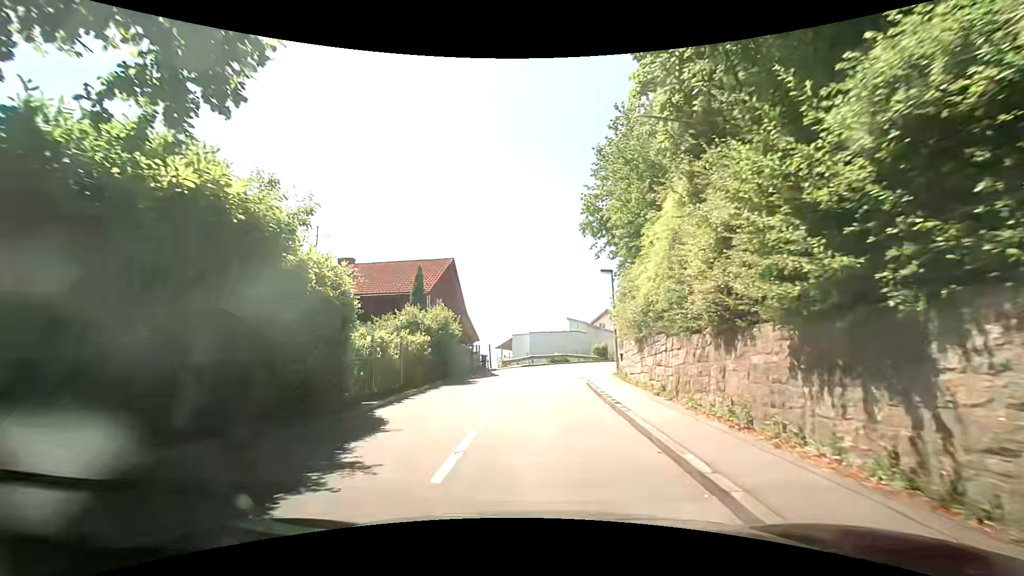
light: Day
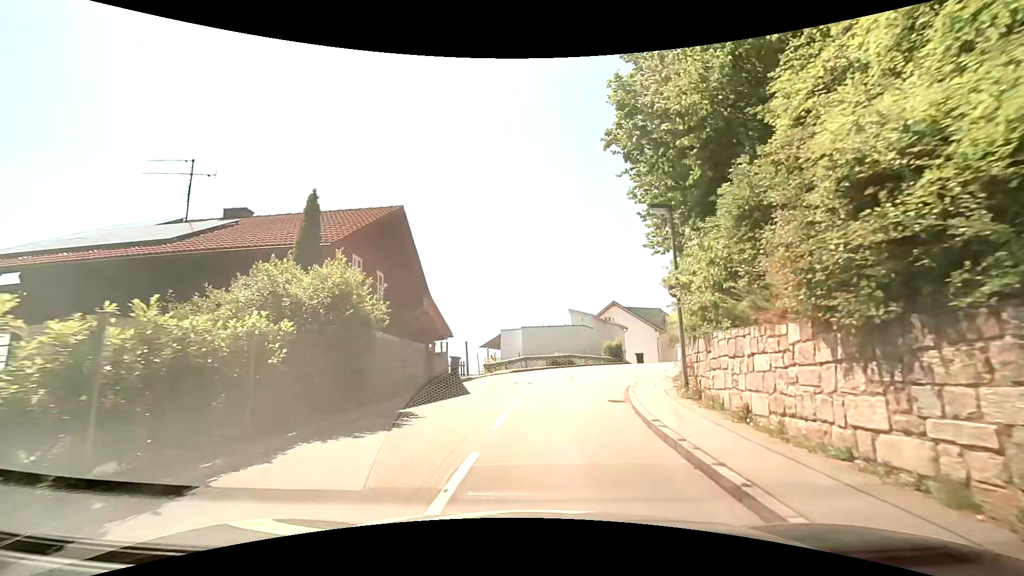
(+0.1, +10.6) m; +1°
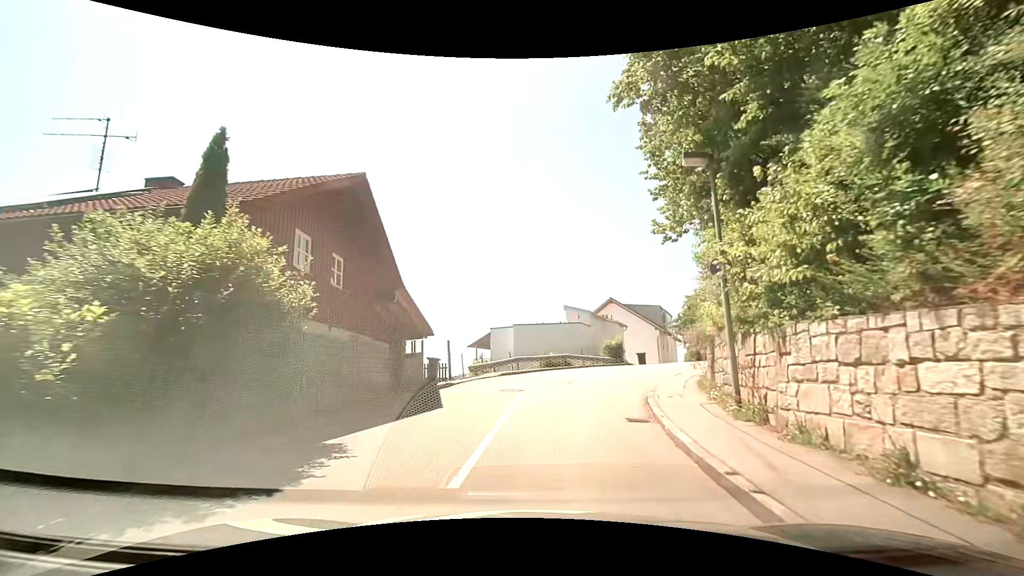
(0.0, +3.5) m; +1°
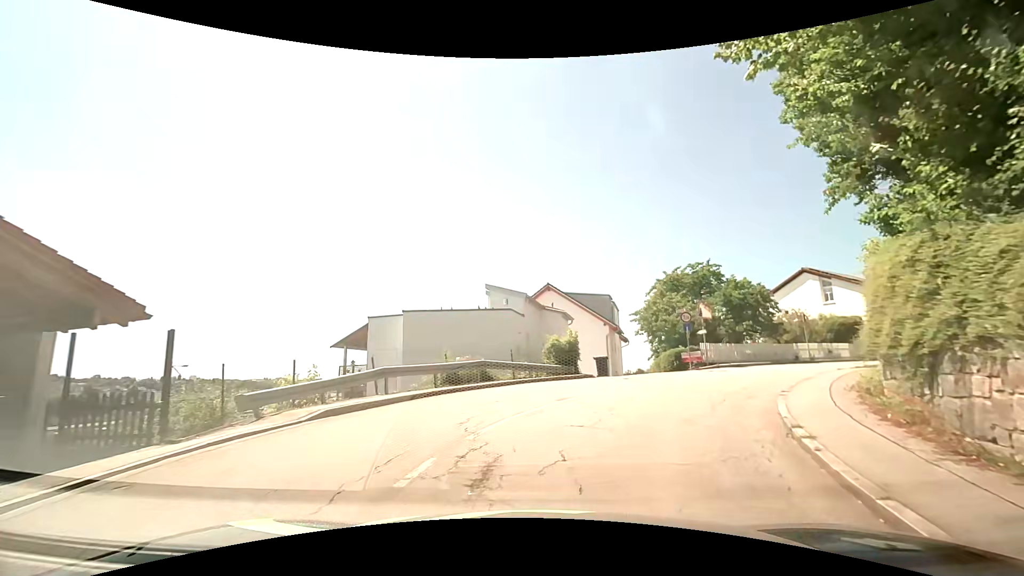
(+0.7, +14.1) m; +8°
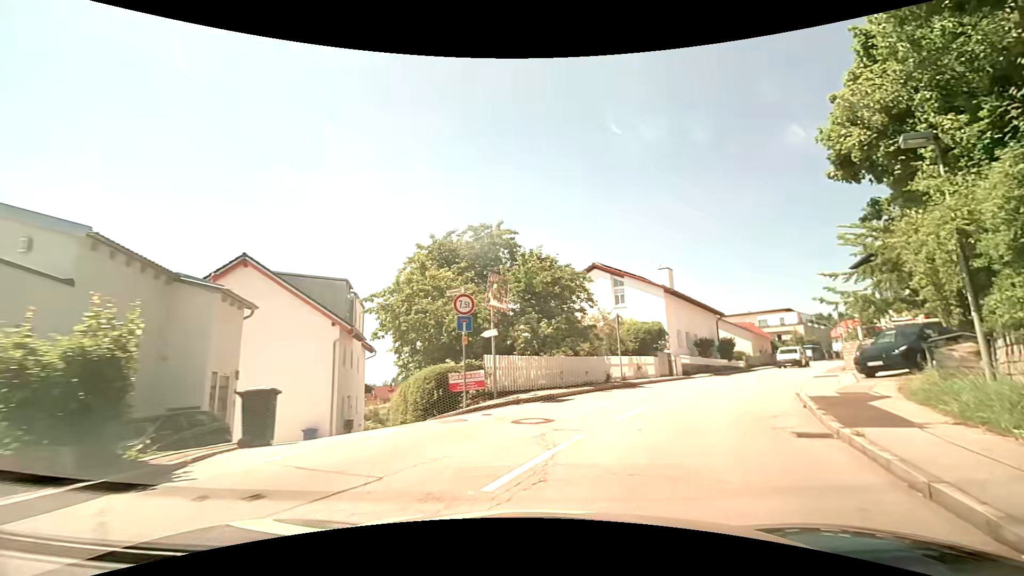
(+2.6, +13.9) m; +27°
(+2, +10) (+7, +19) (+12, +27) (+17, +36) (+22, +44) (+28, +52) (+33, +61) (+39, +69) (+45, +77) (+52, +84) m
